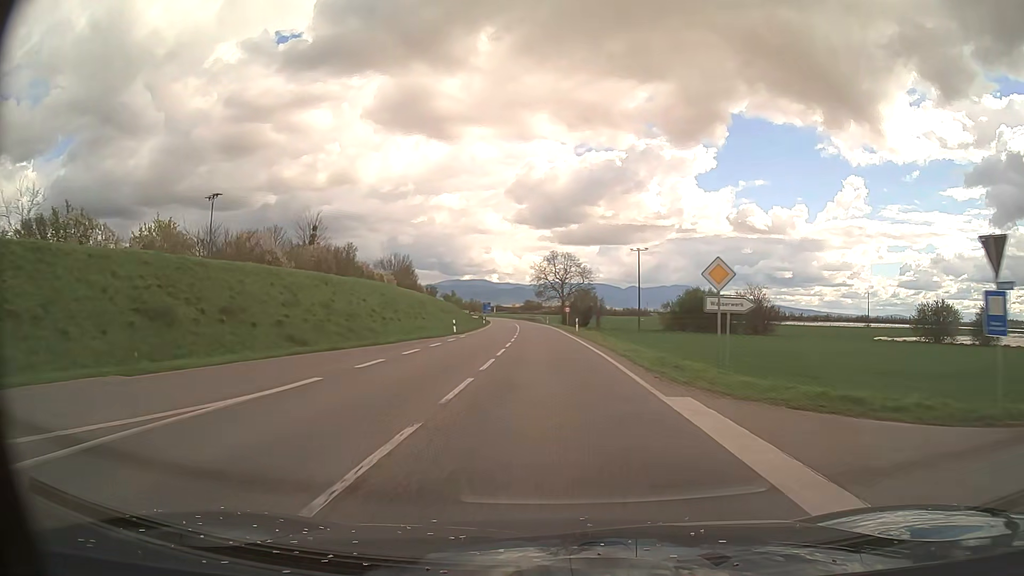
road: primary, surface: asphalt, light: Day
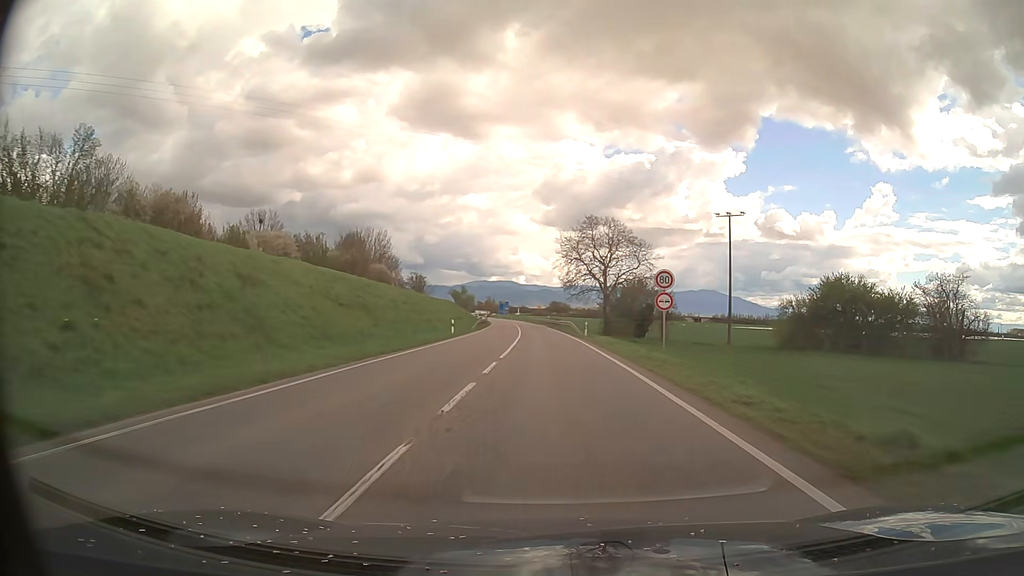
(-1.1, +49.5) m; -2°
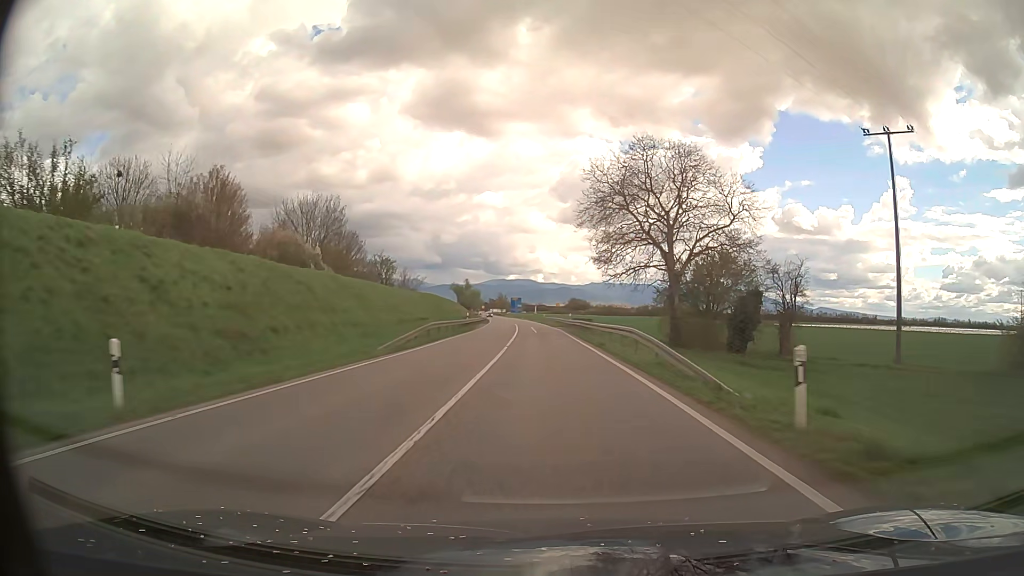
(-0.5, +37.1) m; -2°
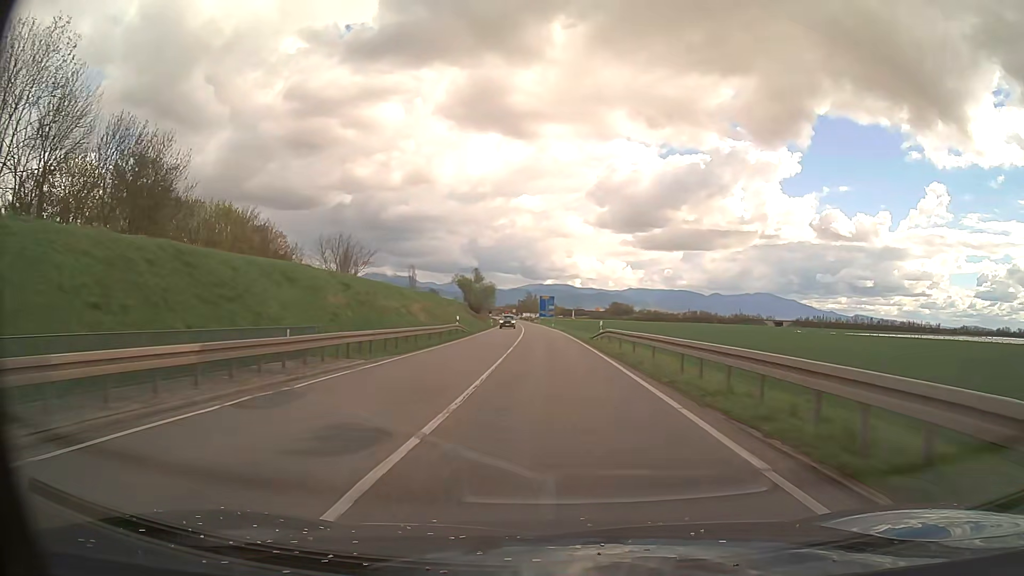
(-1.8, +61.9) m; -3°
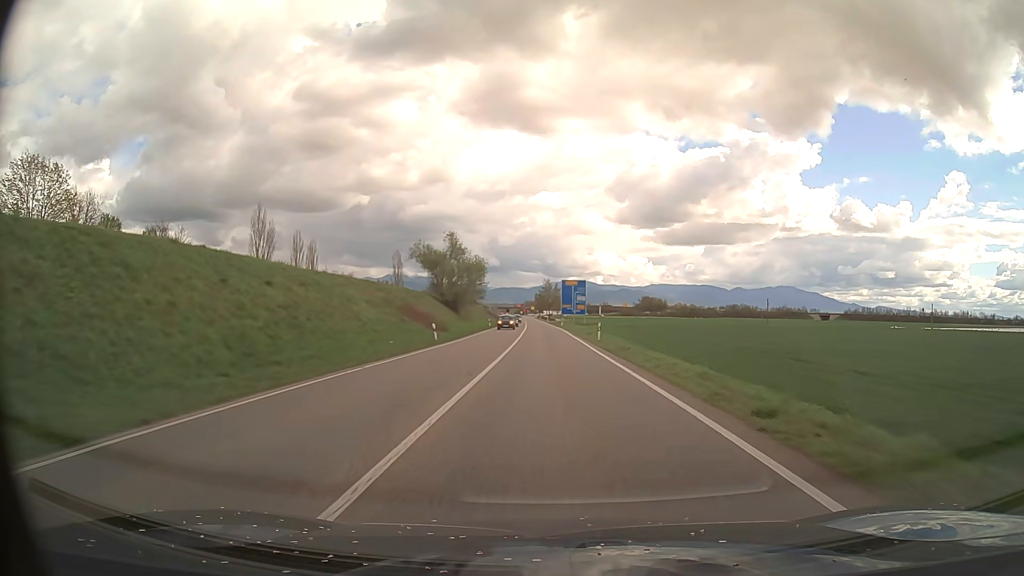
(-1.3, +61.7) m; -2°
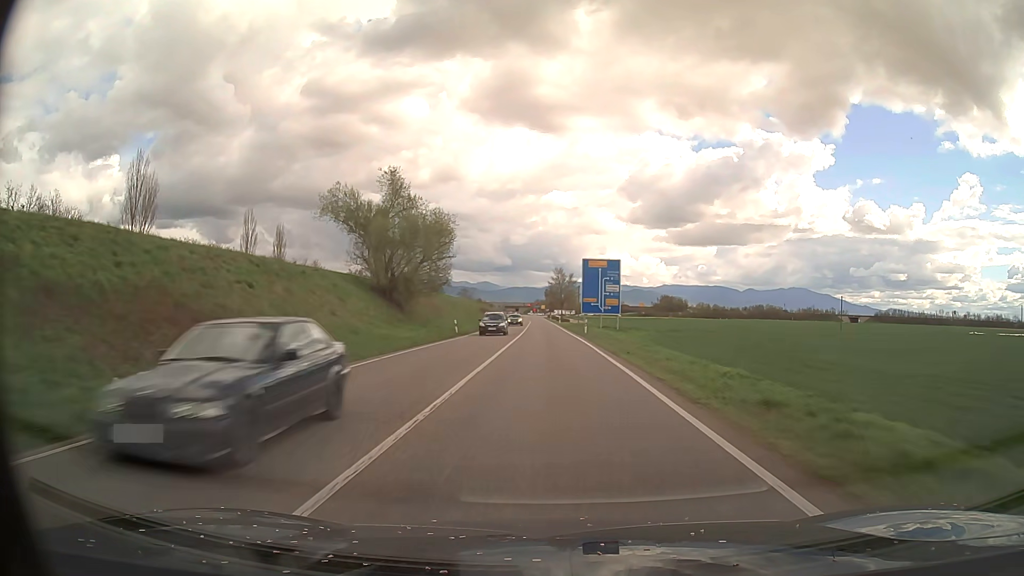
(-0.3, +37.1) m; -1°
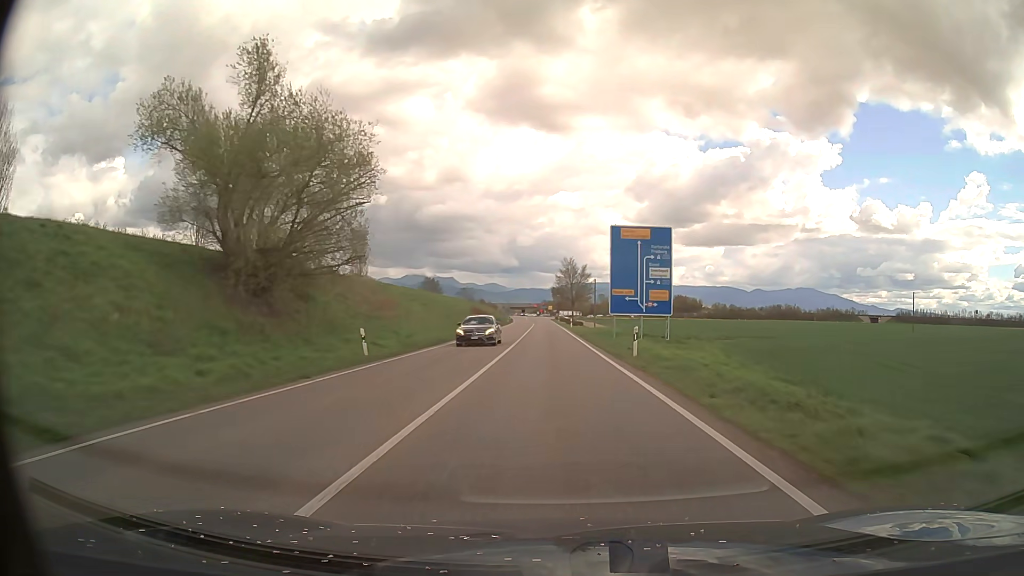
(-0.1, +24.7) m; -1°
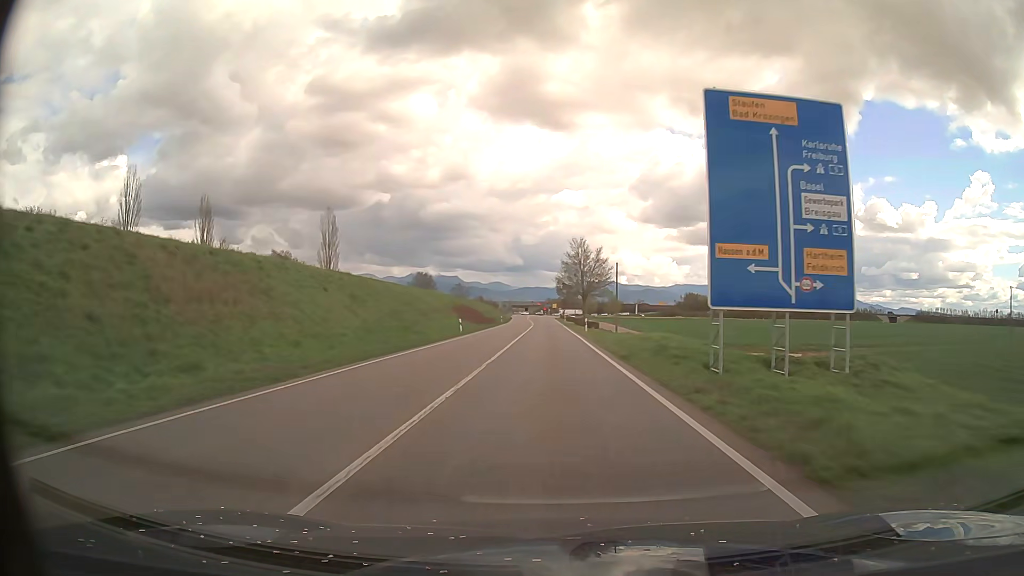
(0.0, +24.6) m; 0°
(0, +10) (0, +20) (0, +30) (0, +40) (0, +50) (-1, +60) (-1, +70) (-1, +80) (-1, +90) (-1, +100) m
